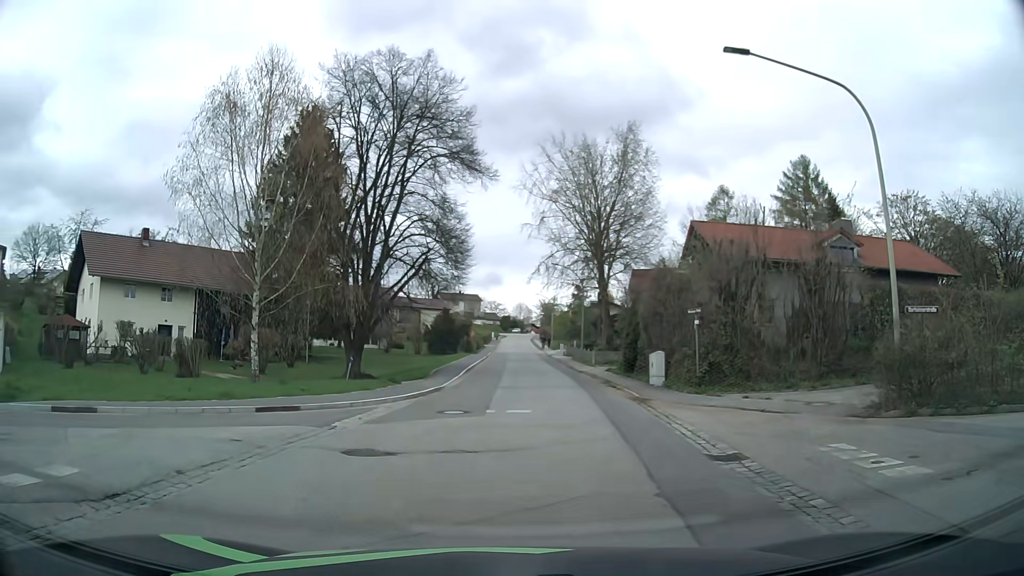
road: residential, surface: asphalt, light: Day
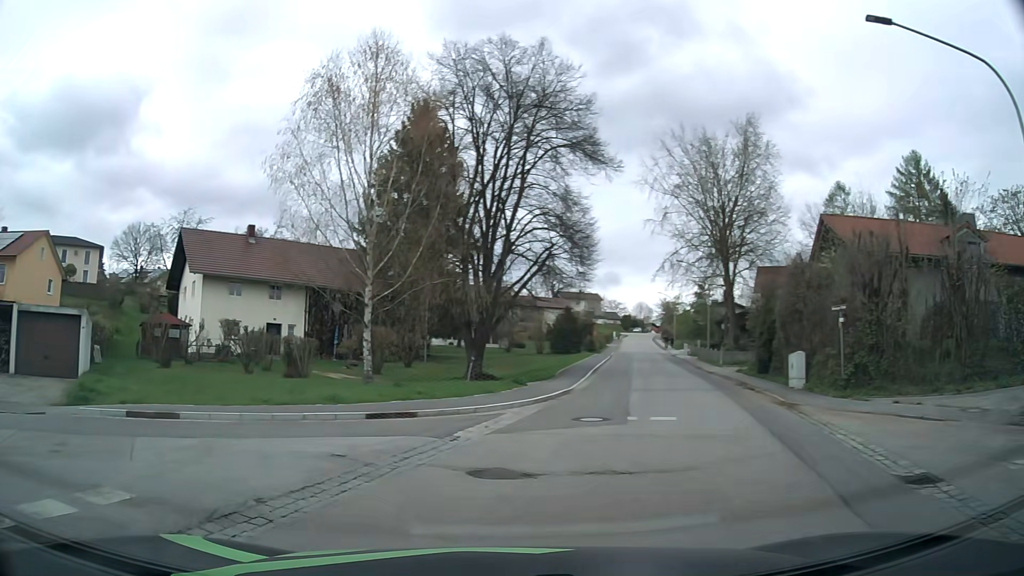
(-0.2, +1.7) m; -11°
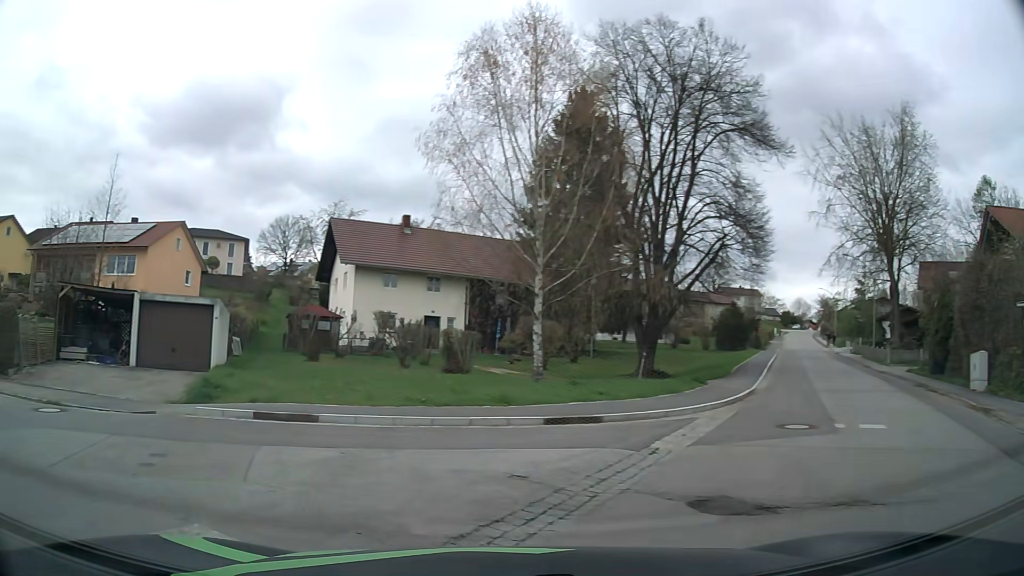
(-0.2, +1.9) m; -12°
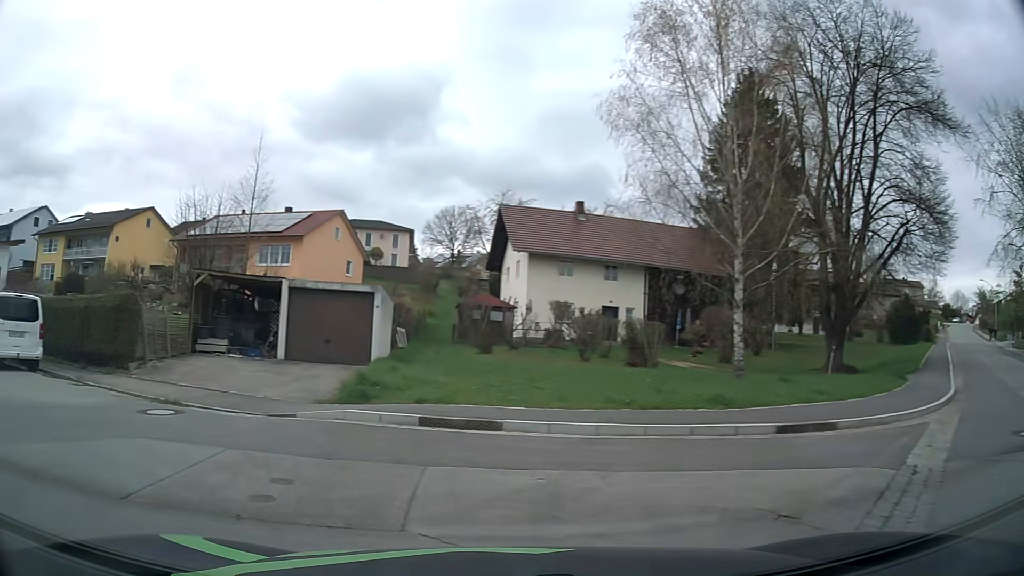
(-0.3, +2.1) m; -13°
